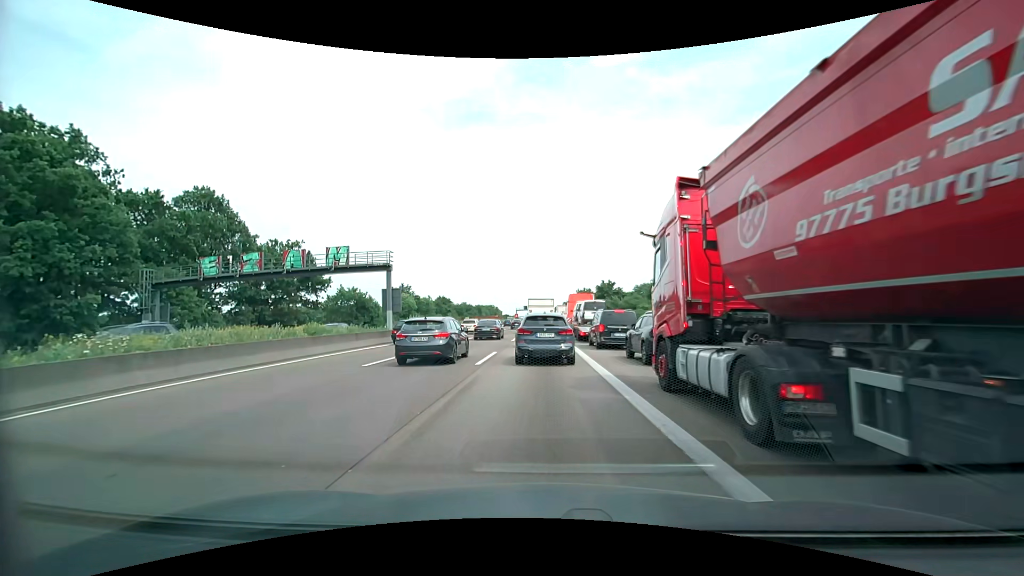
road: motorway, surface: asphalt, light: Day
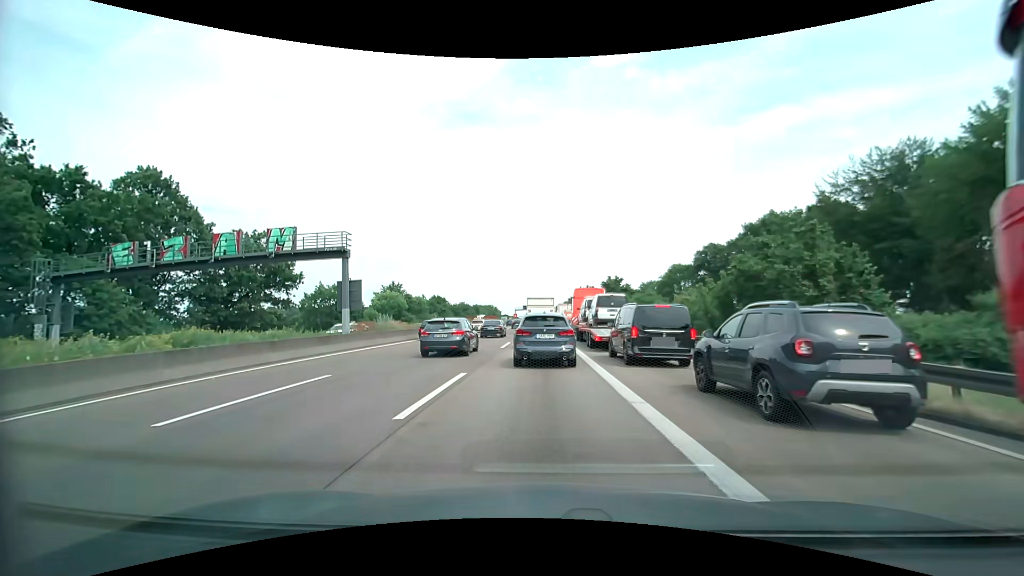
(+0.2, +8.4) m; +1°
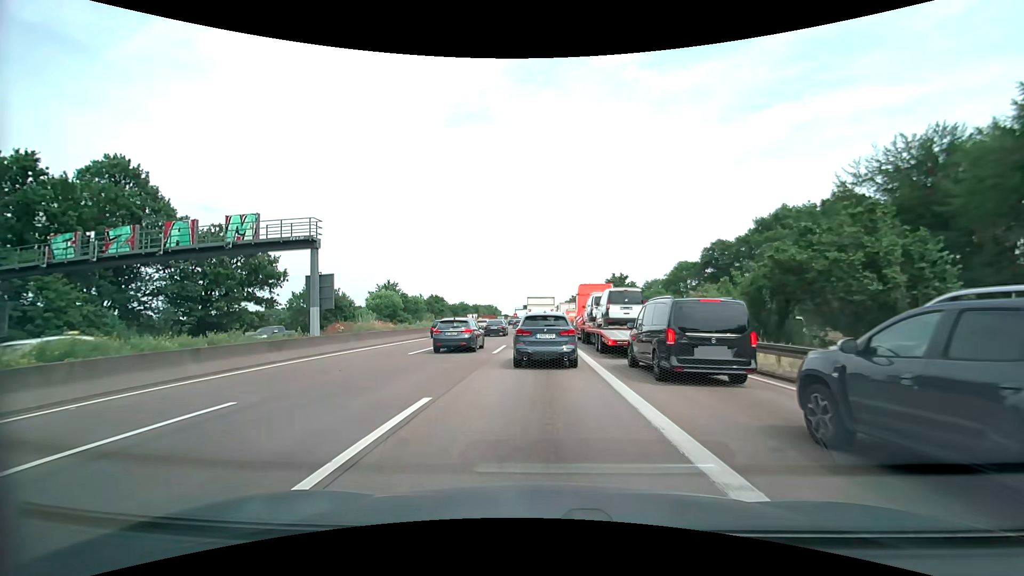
(+0.1, +4.1) m; 0°
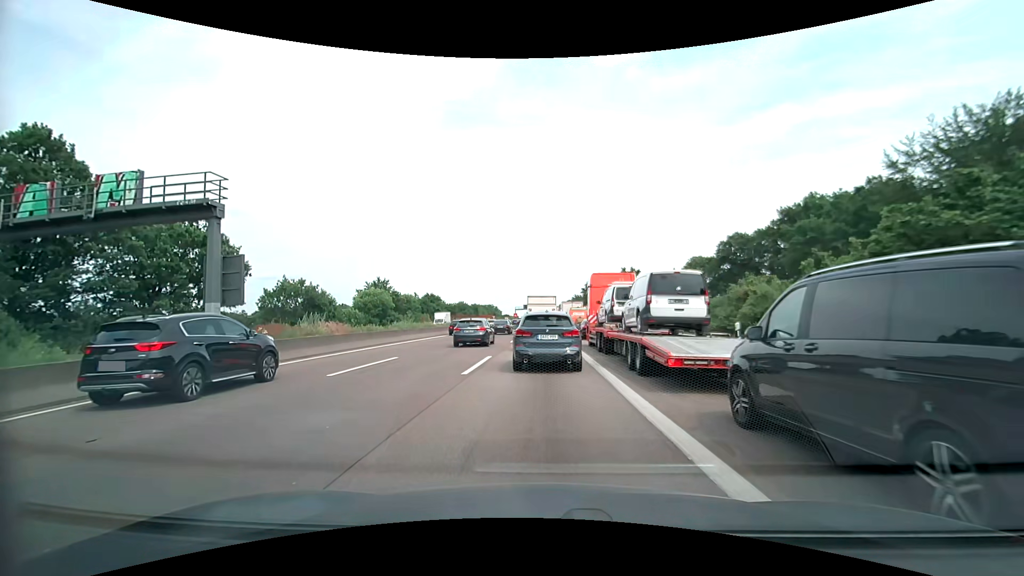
(+0.1, +8.0) m; 0°
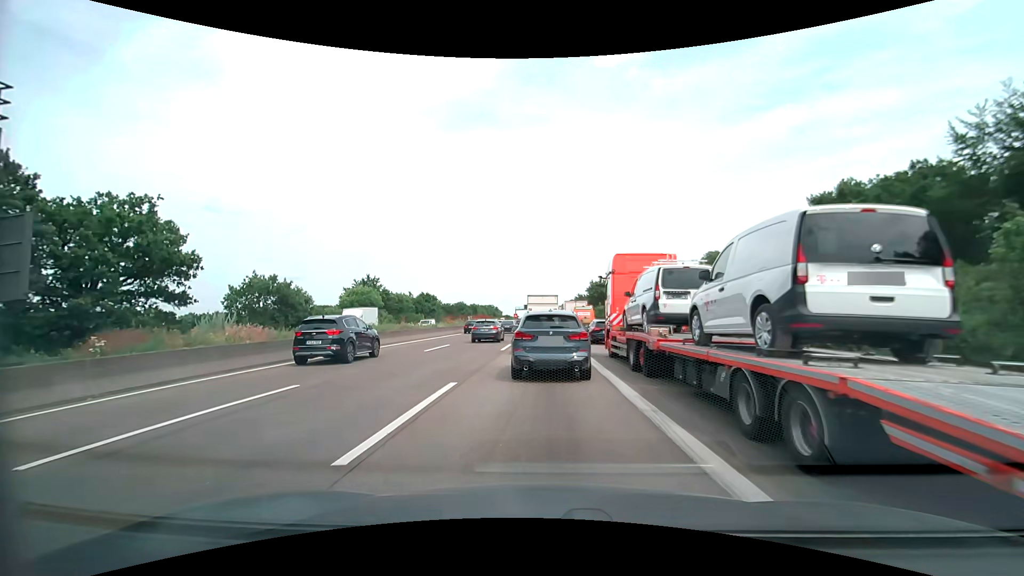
(0.0, +7.8) m; 0°
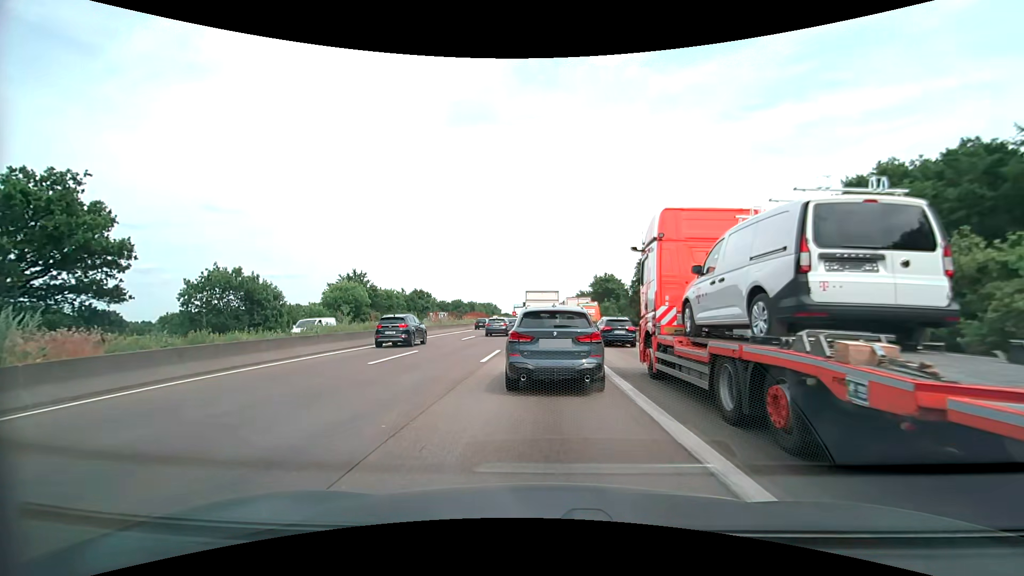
(0.0, +7.3) m; 0°
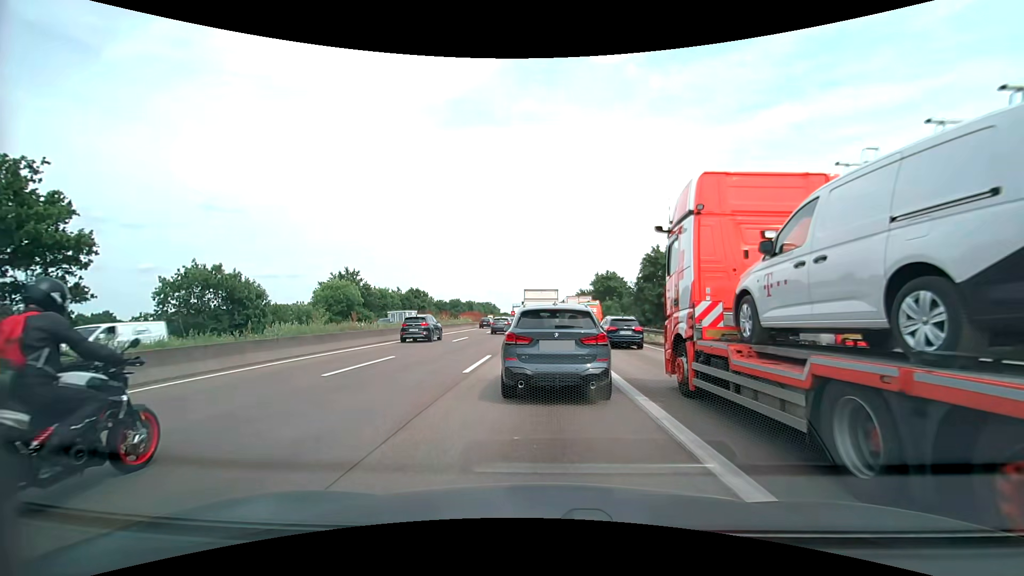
(0.0, +3.2) m; -1°
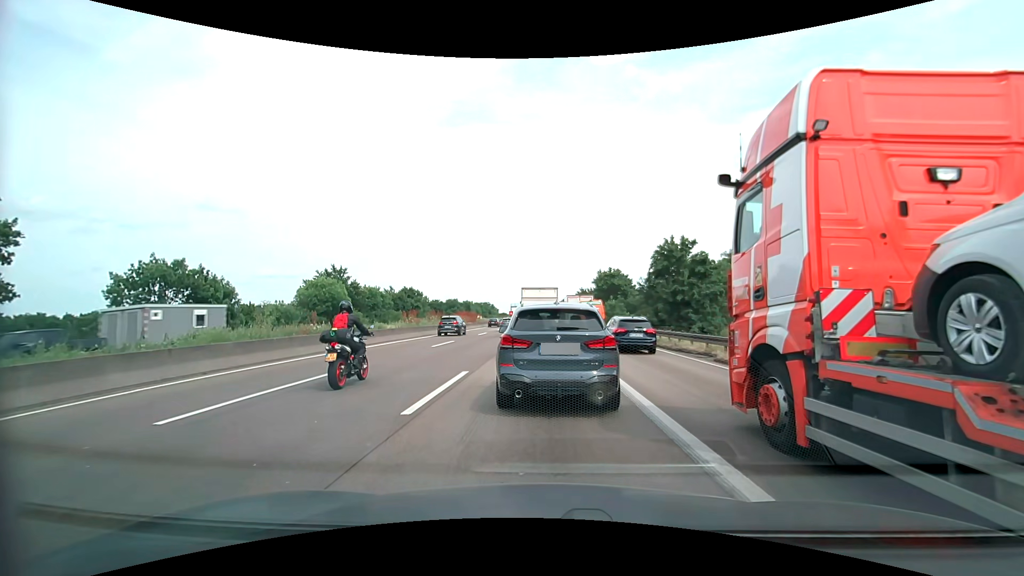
(+0.1, +5.3) m; 0°
